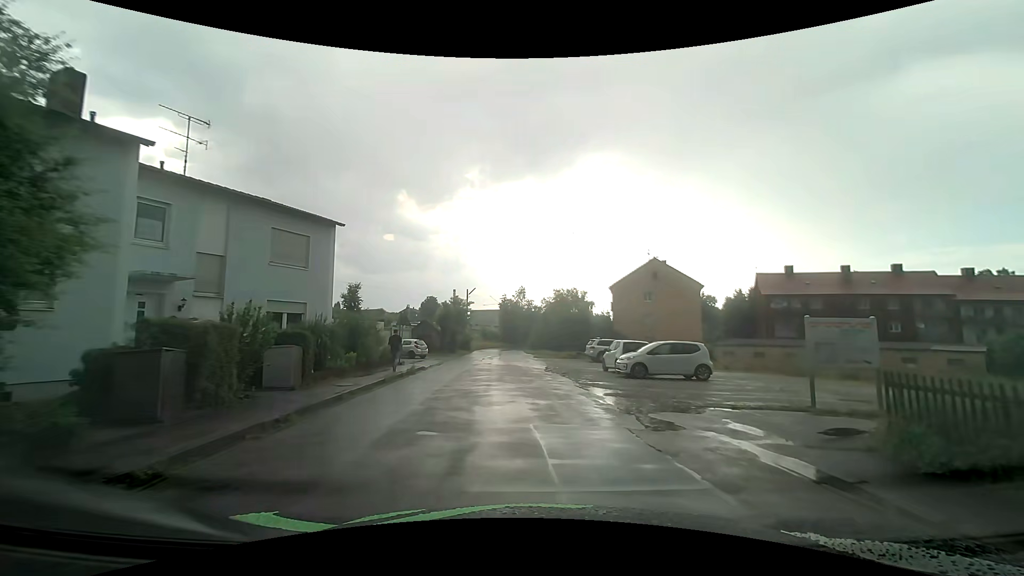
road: residential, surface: asphalt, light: Day
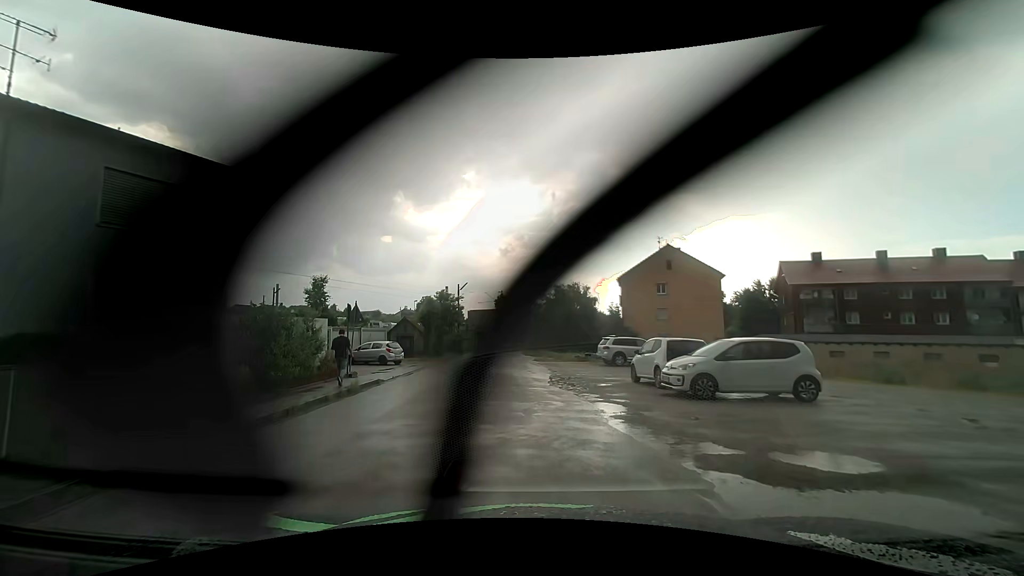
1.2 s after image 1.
(+0.1, +7.3) m; +2°
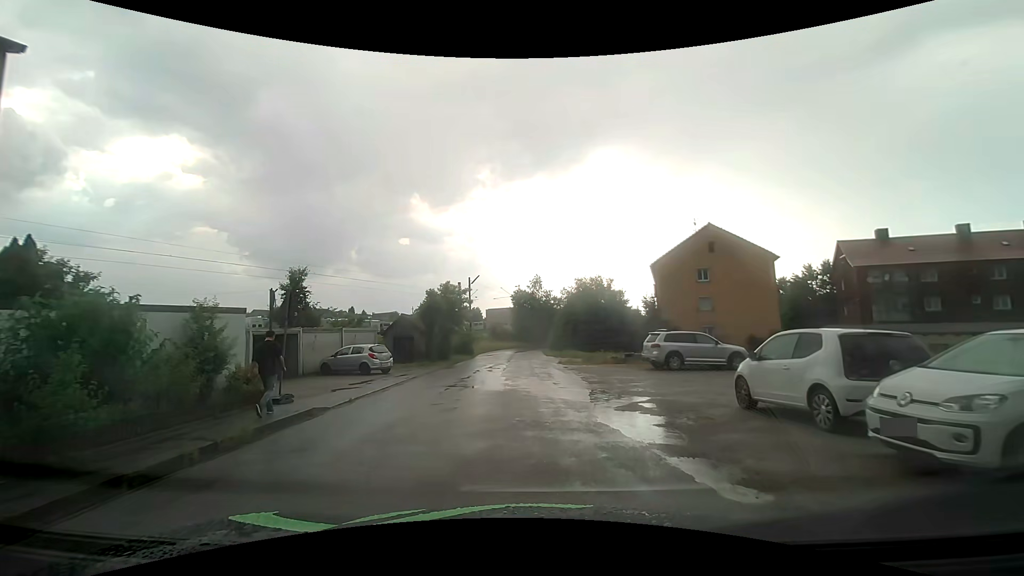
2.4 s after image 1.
(-0.3, +7.2) m; -4°
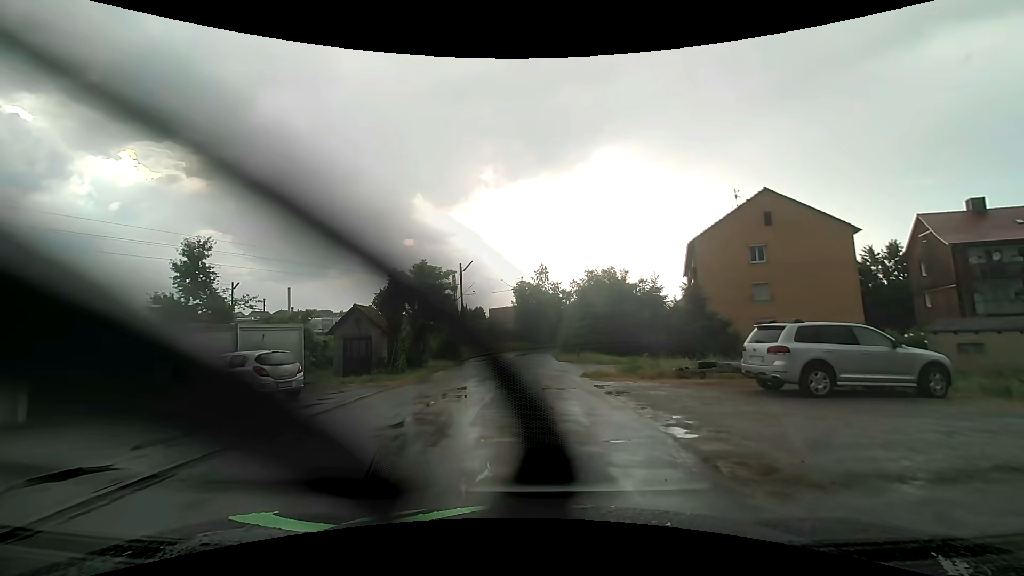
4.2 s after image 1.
(0.0, +10.6) m; 0°
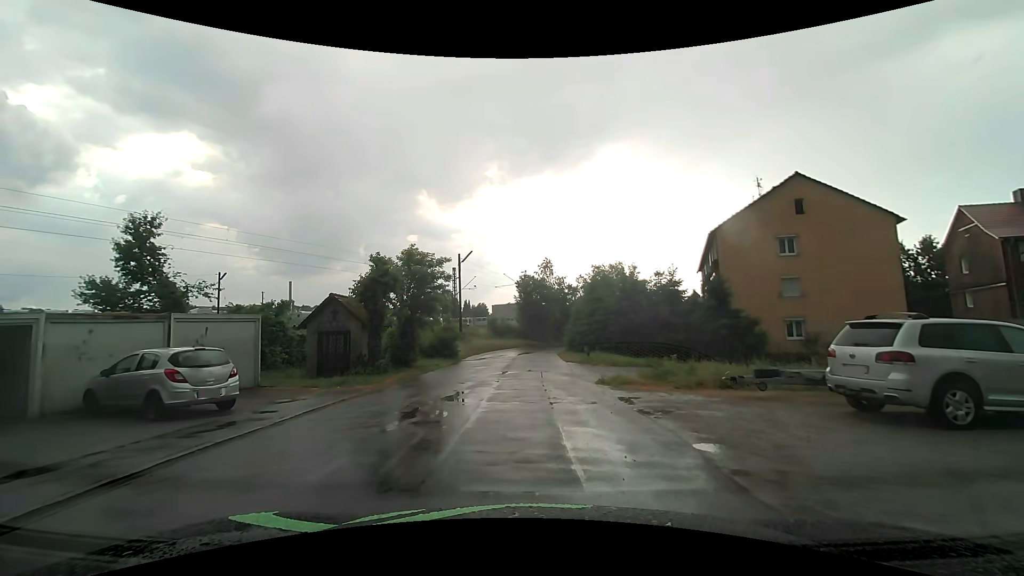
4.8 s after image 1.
(0.0, +3.5) m; 0°
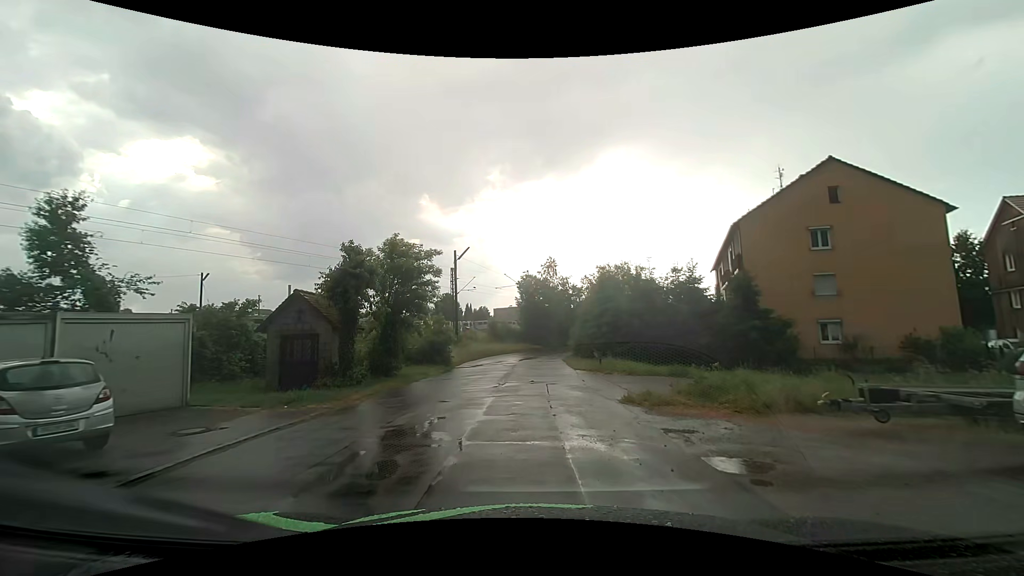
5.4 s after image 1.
(0.0, +3.6) m; 0°
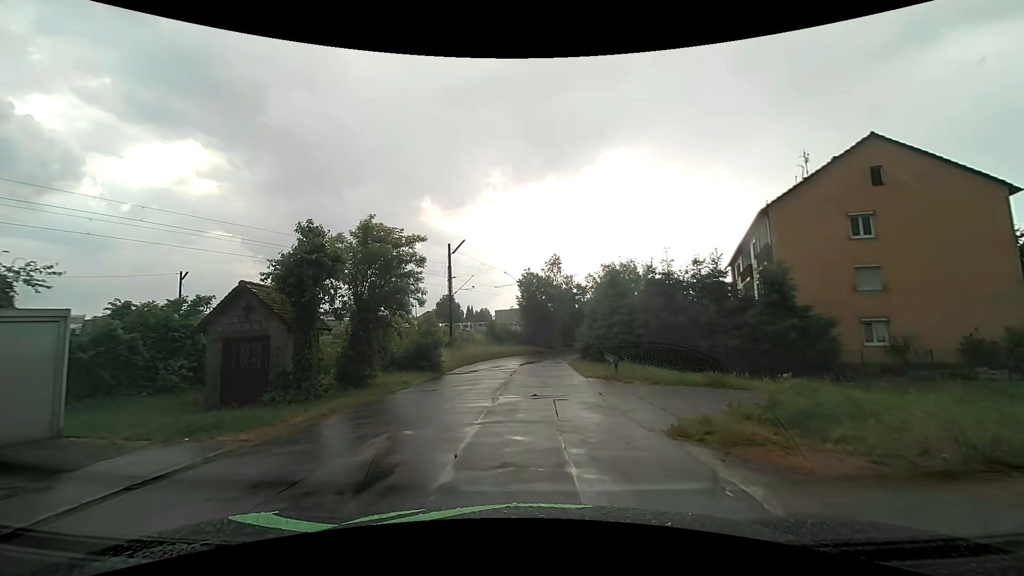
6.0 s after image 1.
(0.0, +3.6) m; -1°
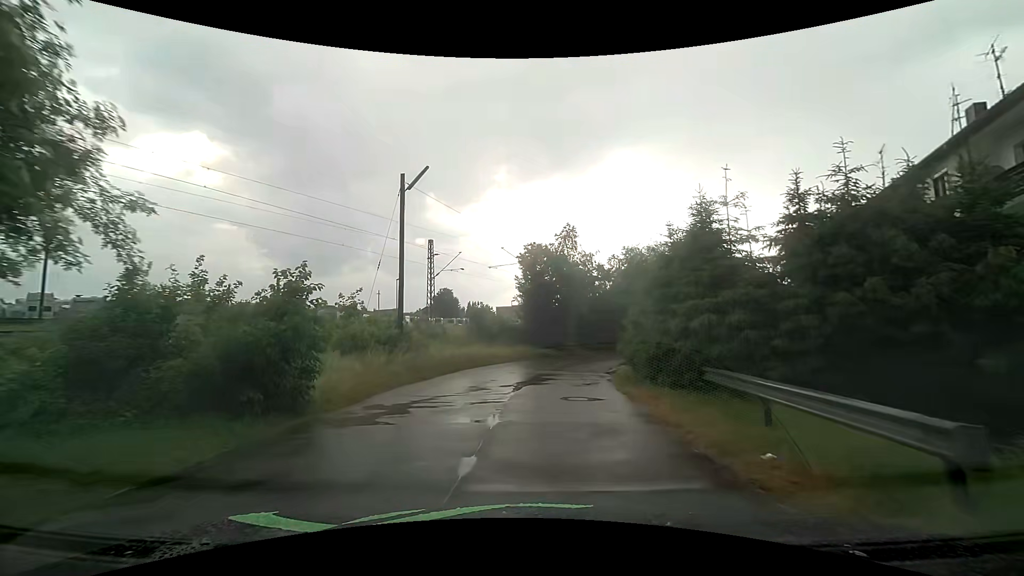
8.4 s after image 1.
(-0.1, +14.7) m; +1°
(0, +10) (+1, +20) (+3, +30) (+8, +39) (+14, +47) (+22, +52) (+32, +51) (+41, +48) (+51, +50) (+55, +58) m
